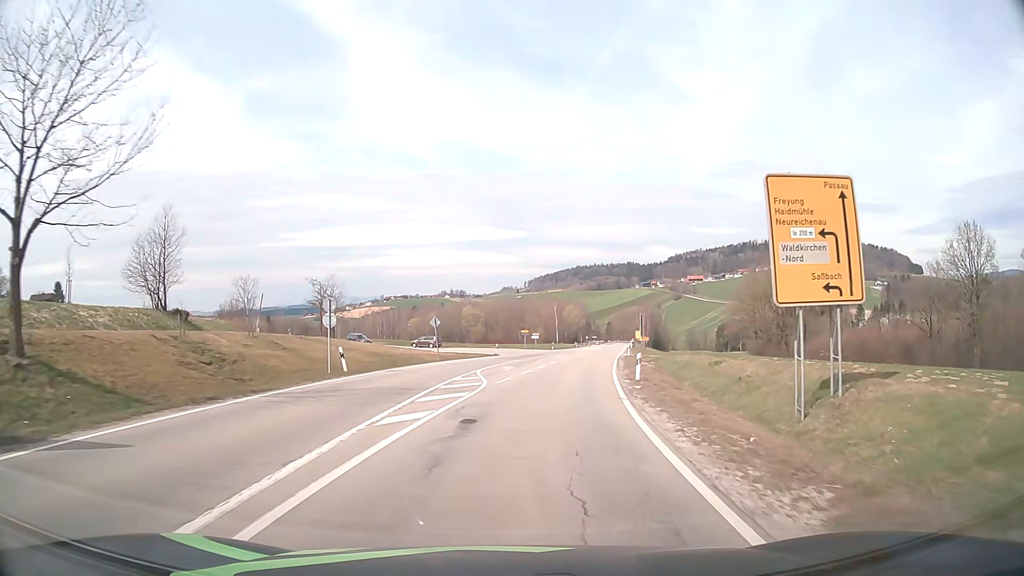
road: secondary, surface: asphalt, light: Day
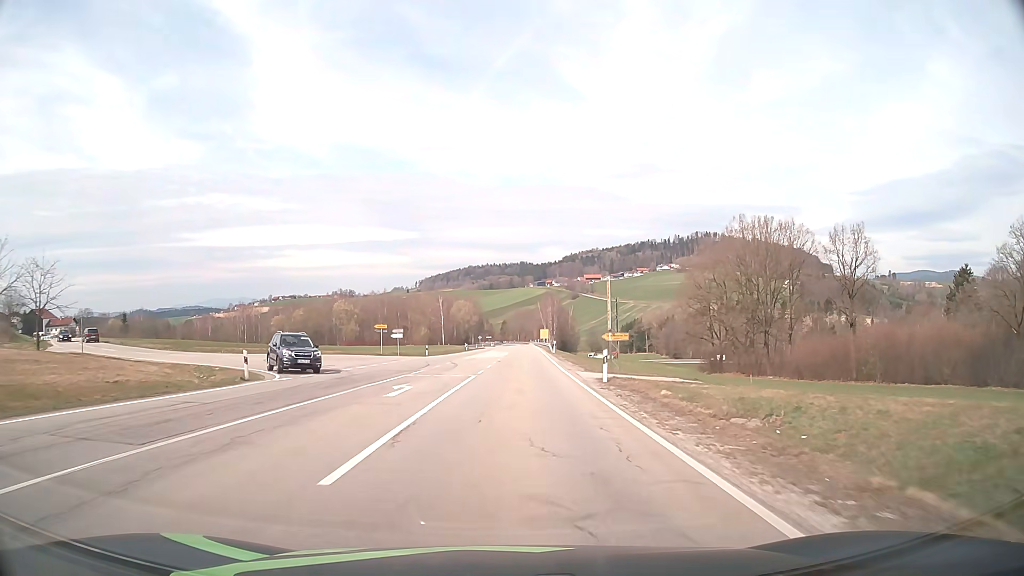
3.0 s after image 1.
(+4.2, +39.8) m; +9°
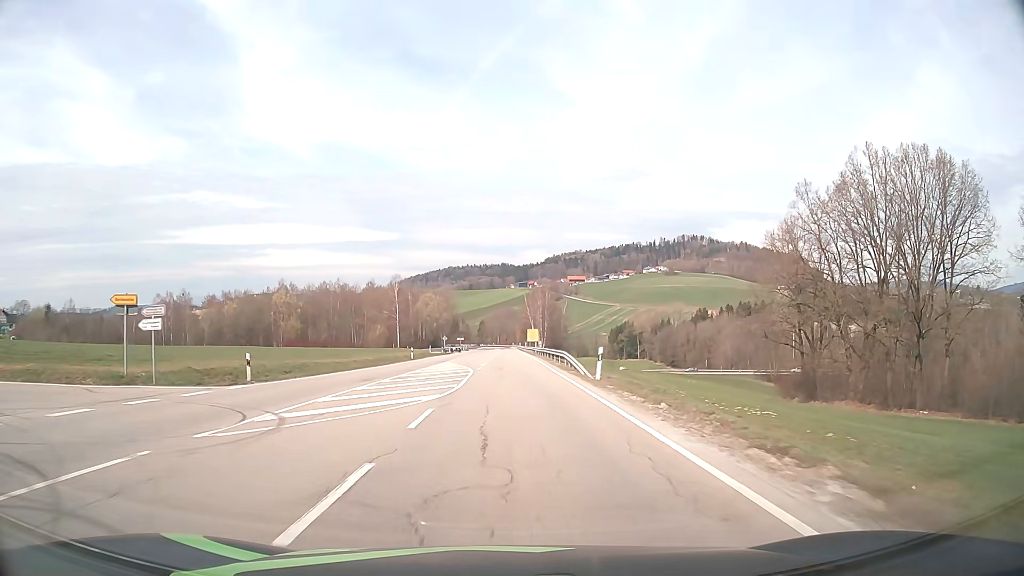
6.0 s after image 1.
(+0.7, +42.0) m; +1°
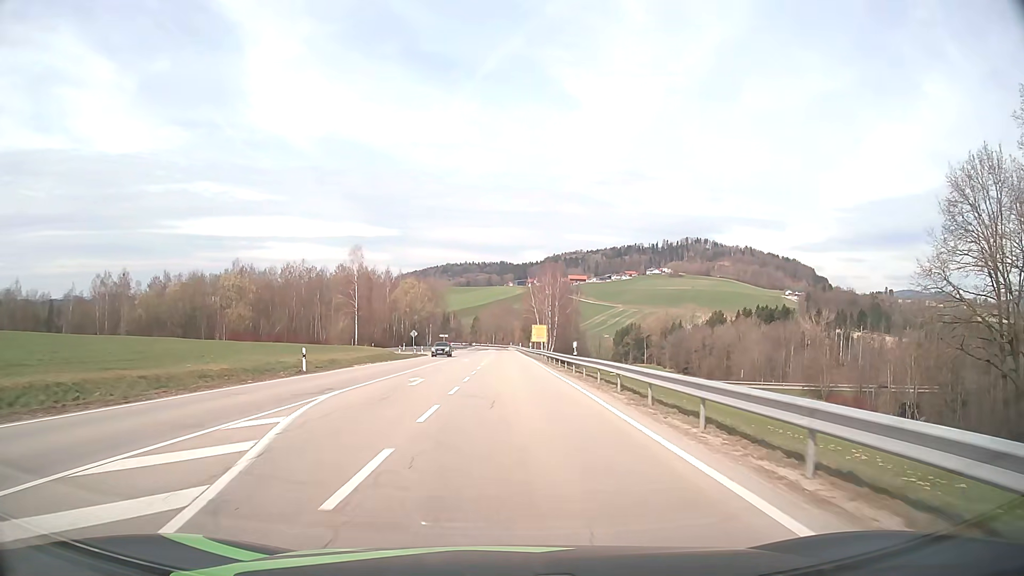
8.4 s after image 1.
(+0.1, +34.0) m; 0°
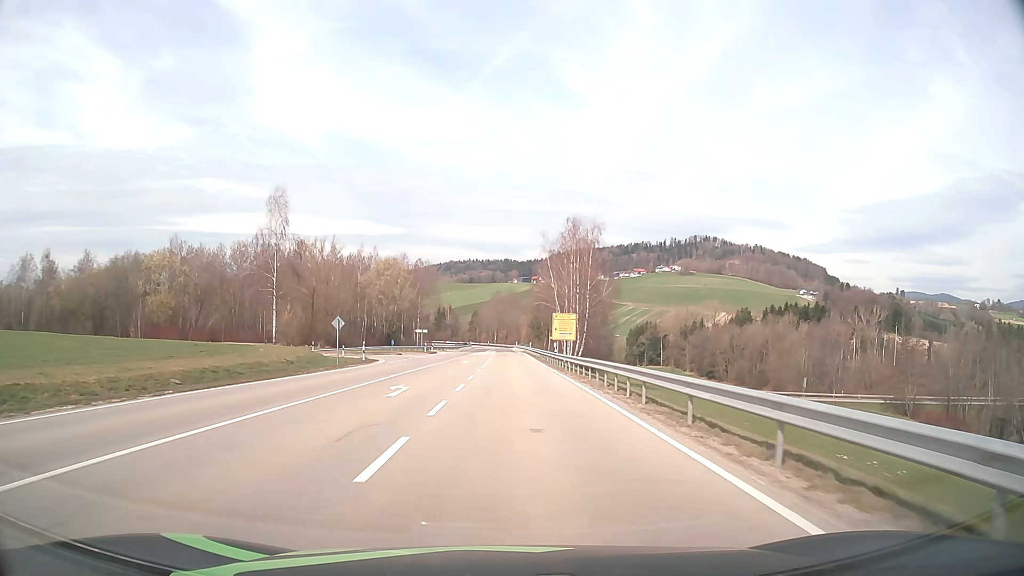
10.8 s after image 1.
(0.0, +35.5) m; 0°
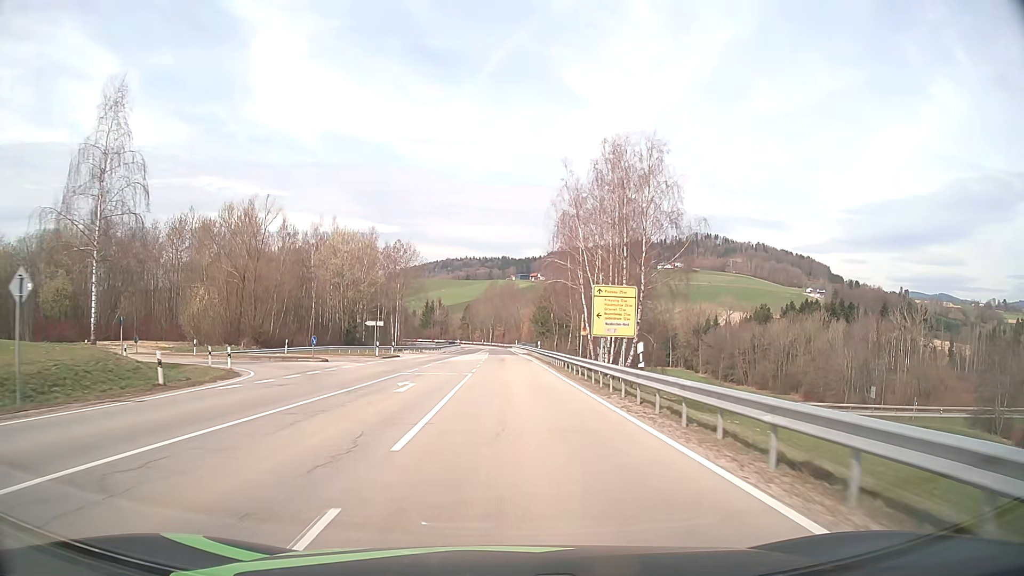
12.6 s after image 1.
(0.0, +28.3) m; 0°
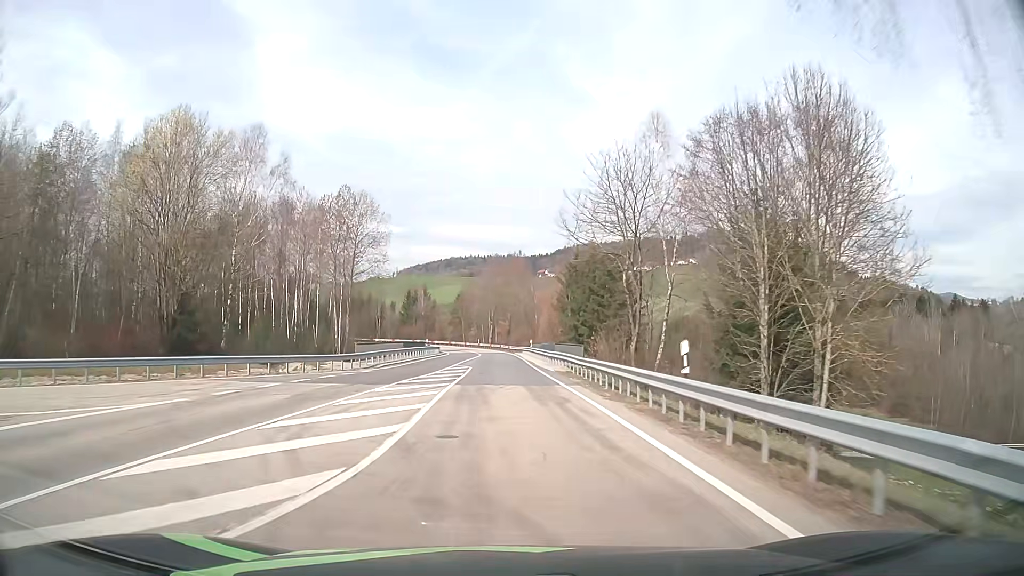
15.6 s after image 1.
(0.0, +48.2) m; -1°
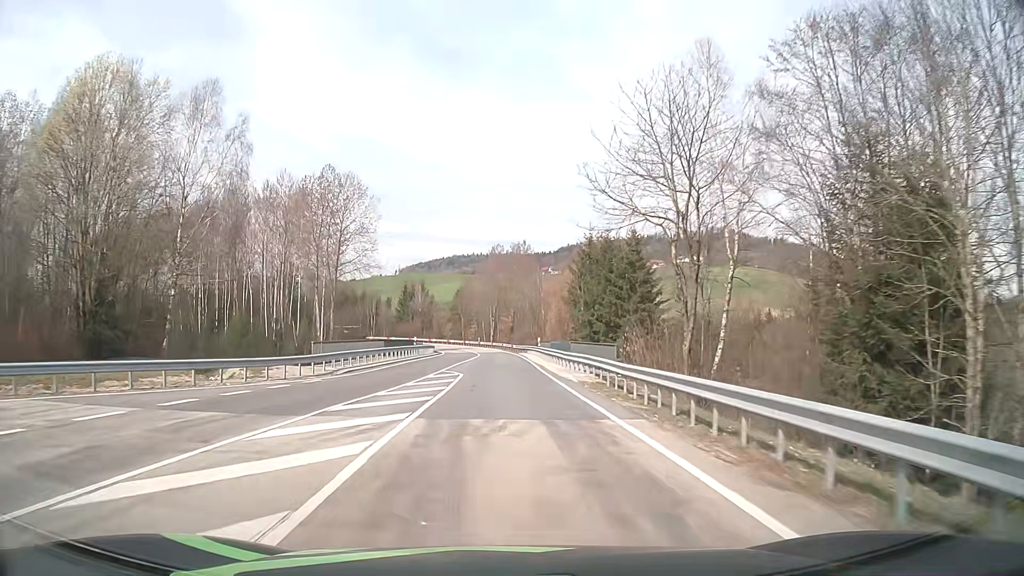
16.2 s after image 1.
(0.0, +9.6) m; 0°
(0, +10) (0, +20) (0, +30) (-1, +40) (-1, +50) (-1, +60) (-1, +70) (-2, +80) (-4, +90) (-7, +99) m
